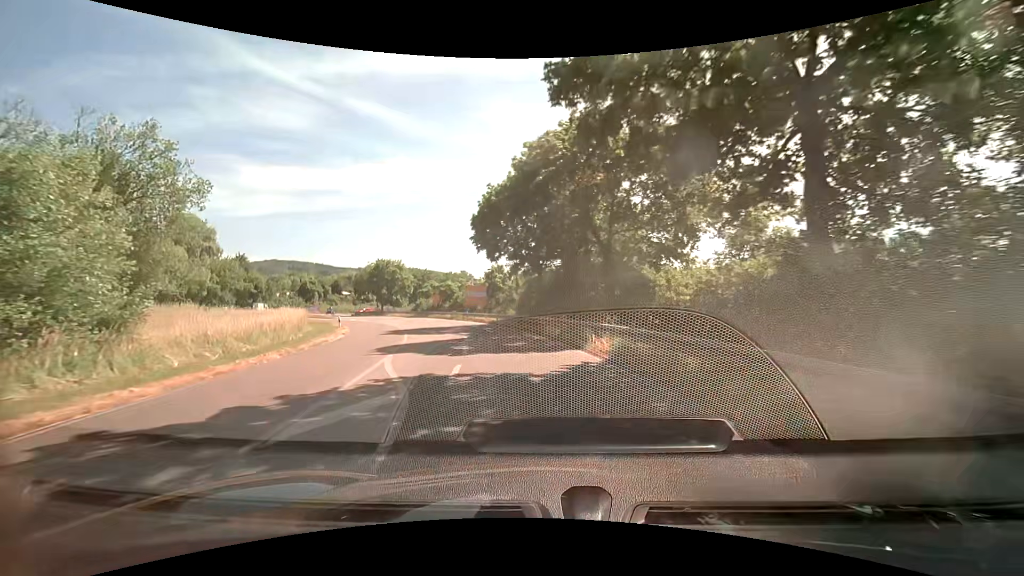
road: primary_link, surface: asphalt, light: Day
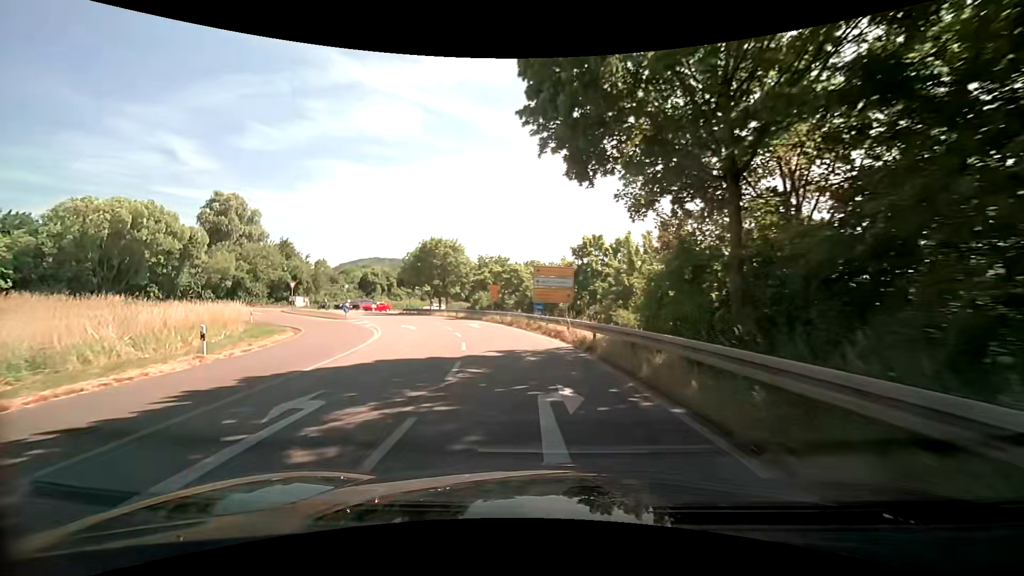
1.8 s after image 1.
(-1.9, +23.7) m; -10°
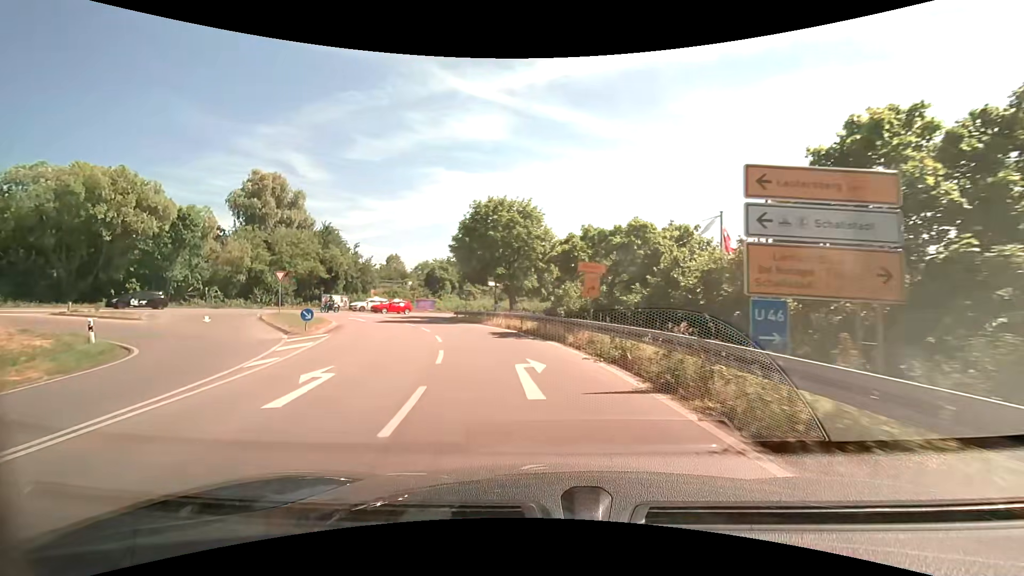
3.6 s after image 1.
(-2.1, +21.9) m; -10°
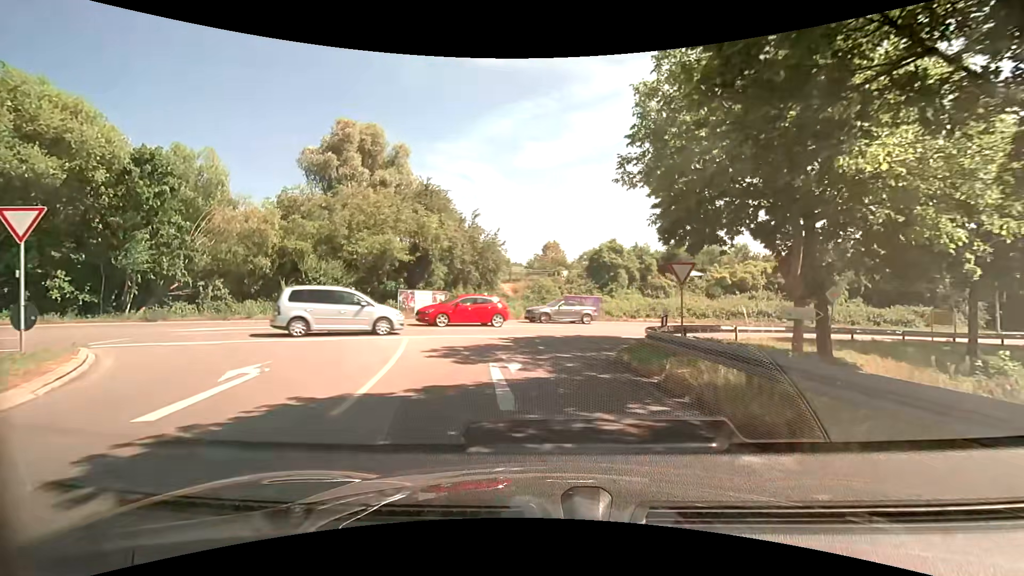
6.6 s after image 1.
(-5.3, +28.7) m; -20°
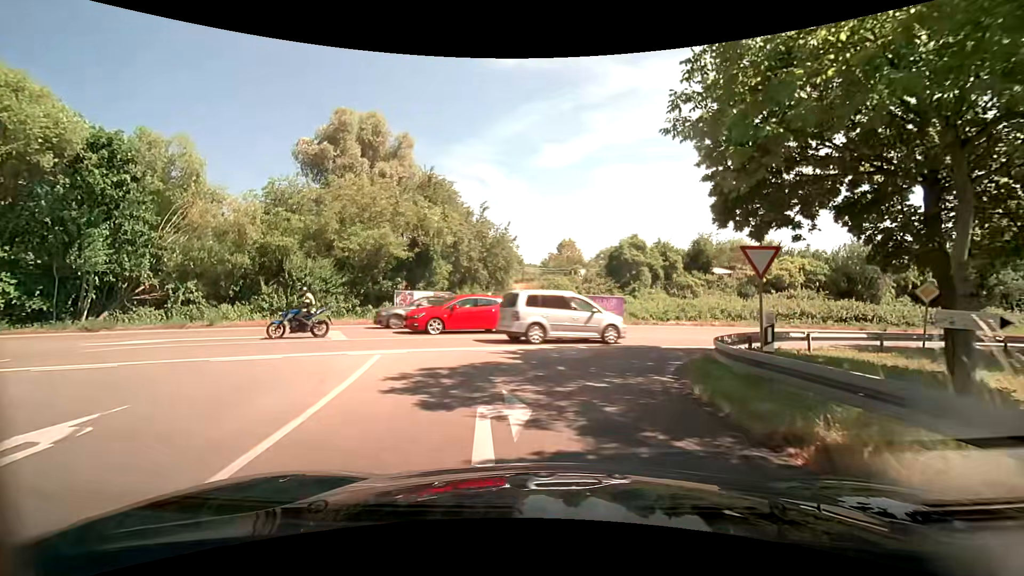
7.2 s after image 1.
(-0.1, +4.1) m; -1°
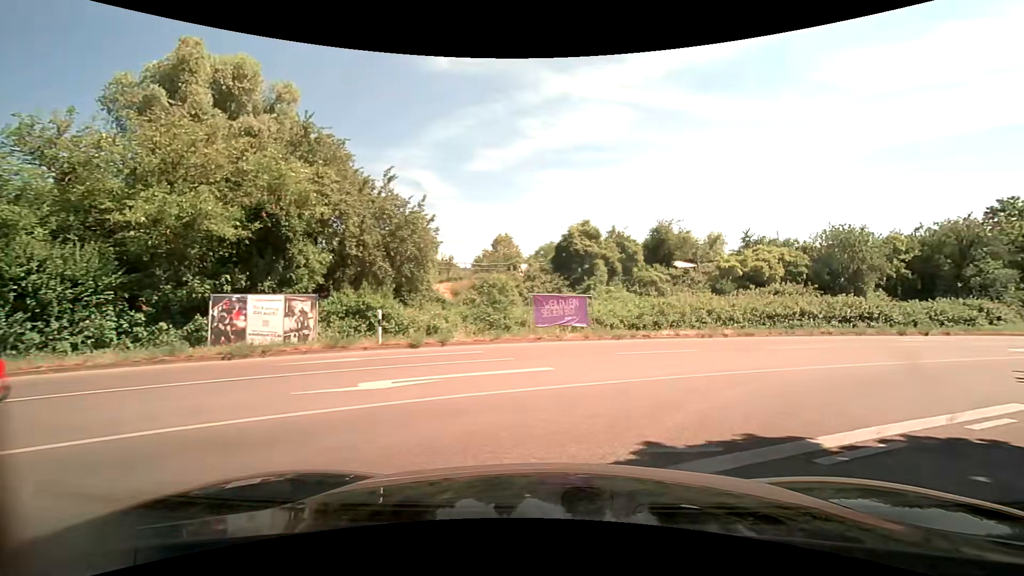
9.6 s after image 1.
(0.0, +11.2) m; +8°
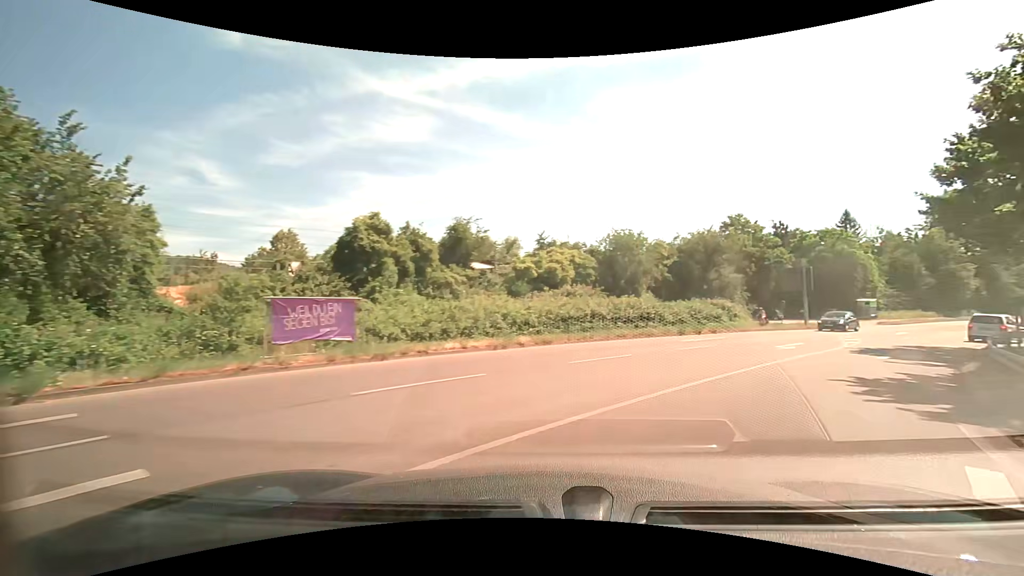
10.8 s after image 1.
(+1.0, +5.5) m; +21°
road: secondary
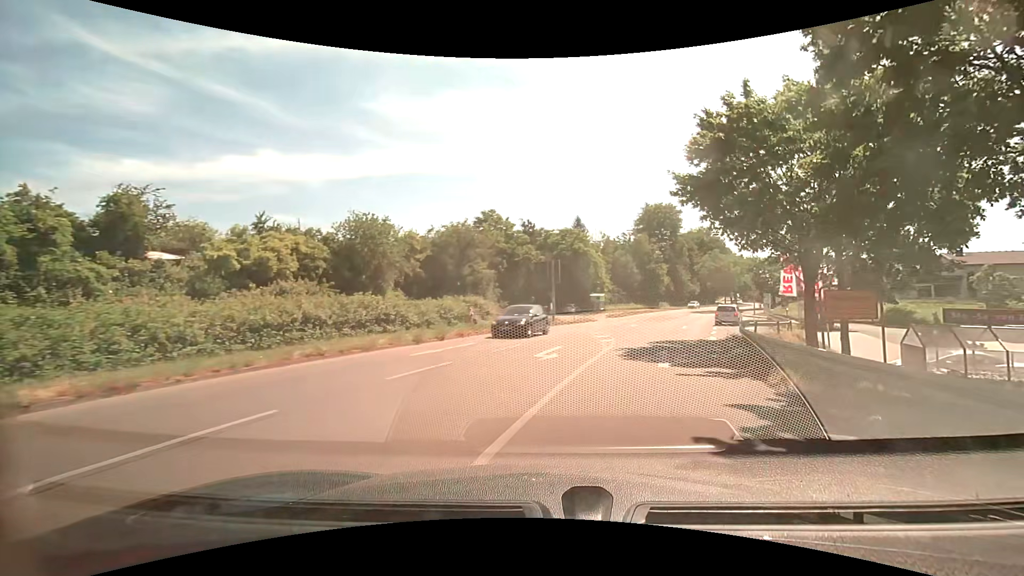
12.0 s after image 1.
(+2.1, +7.9) m; +27°
